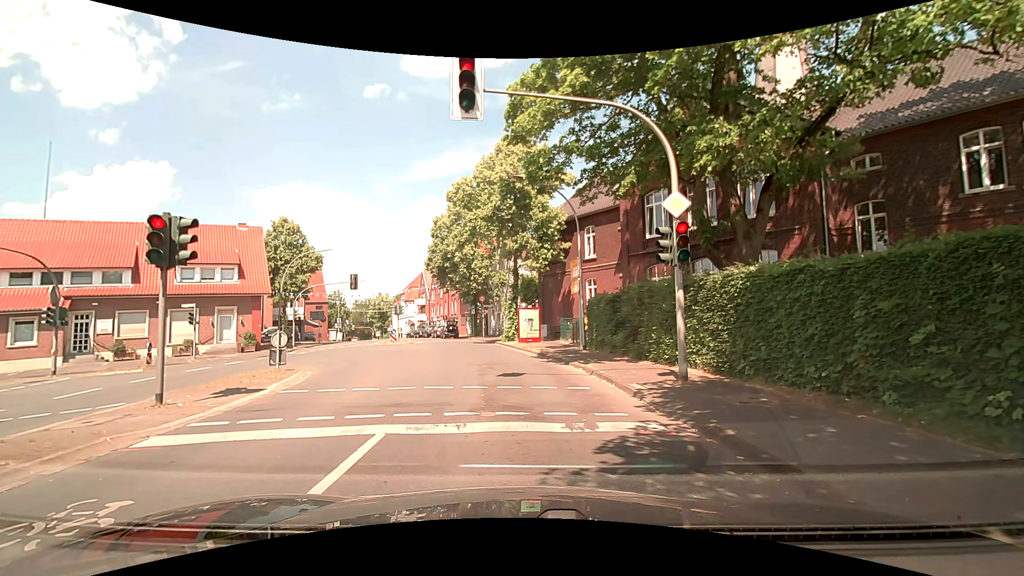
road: secondary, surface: asphalt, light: Day
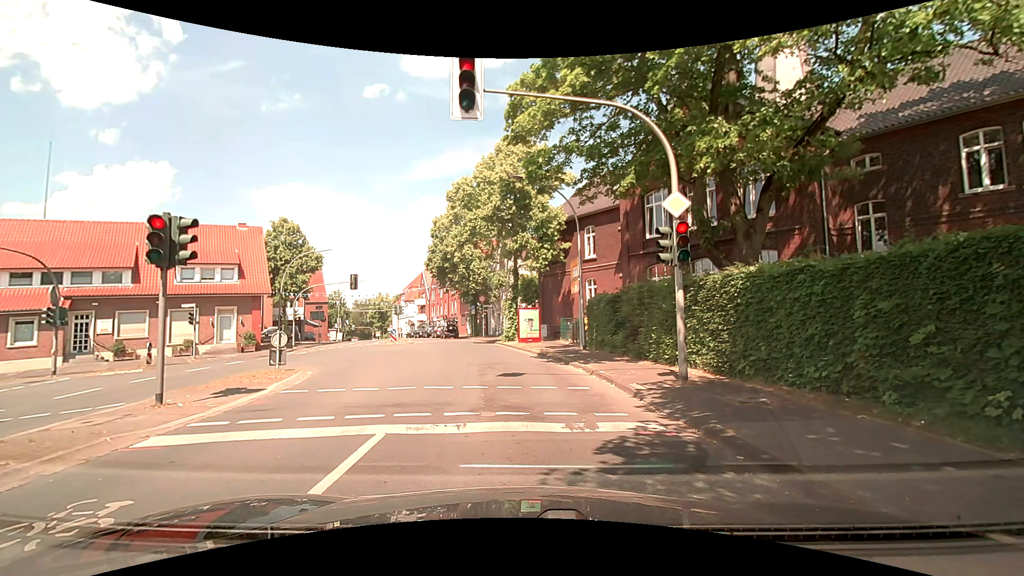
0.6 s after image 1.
(0.0, 0.0) m; 0°
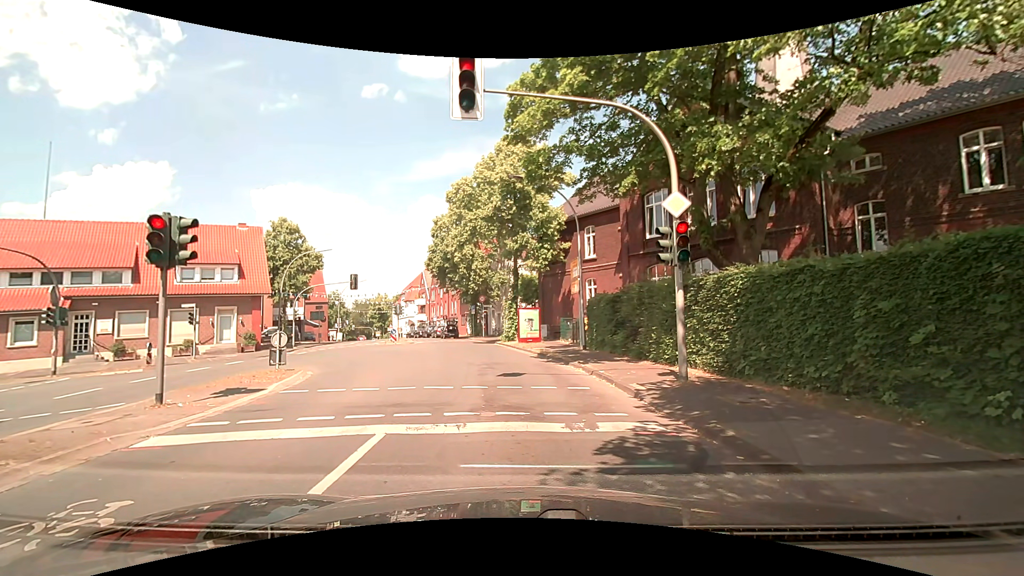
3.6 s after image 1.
(0.0, 0.0) m; 0°
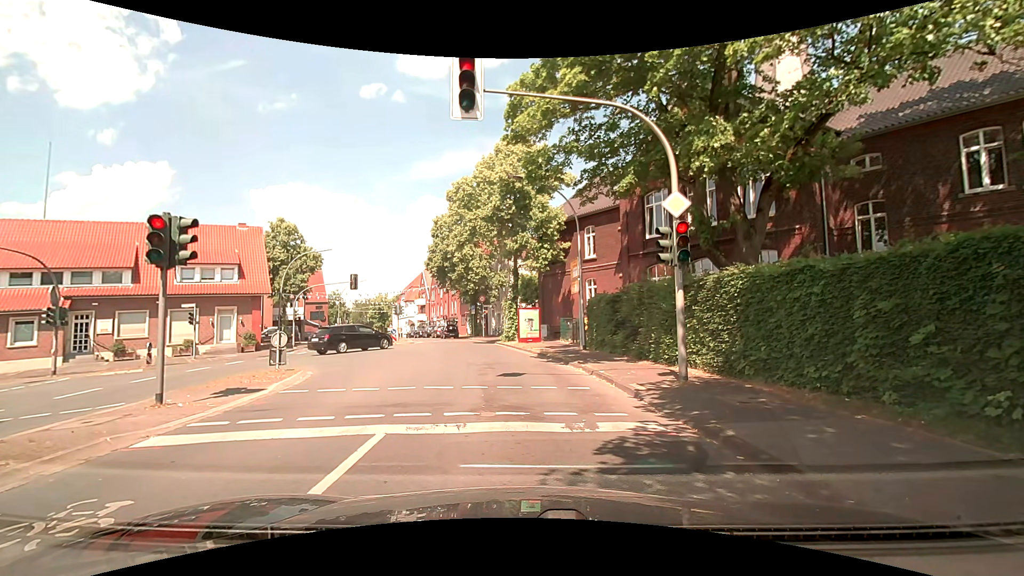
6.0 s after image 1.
(0.0, 0.0) m; 0°
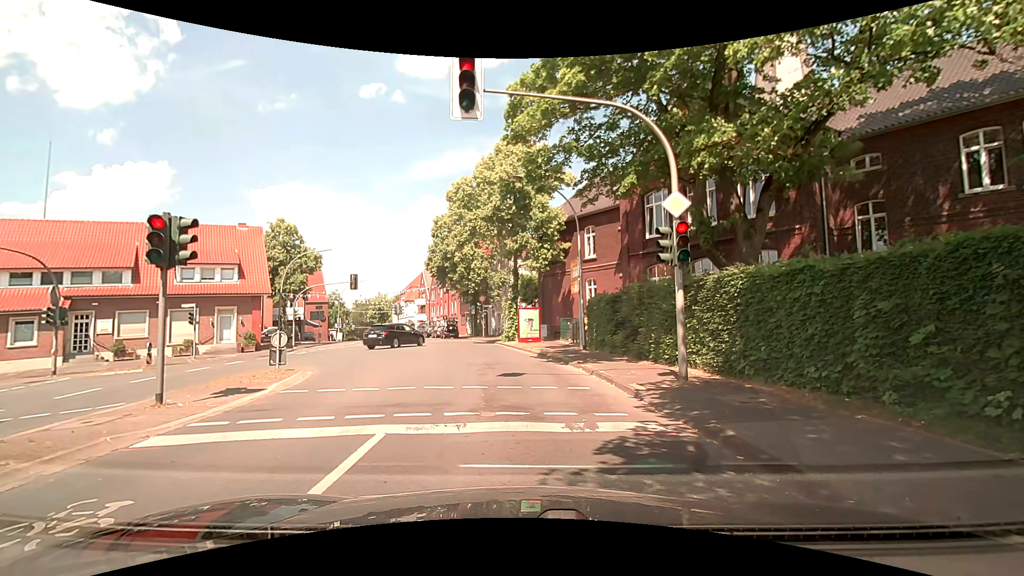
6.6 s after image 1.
(0.0, 0.0) m; 0°
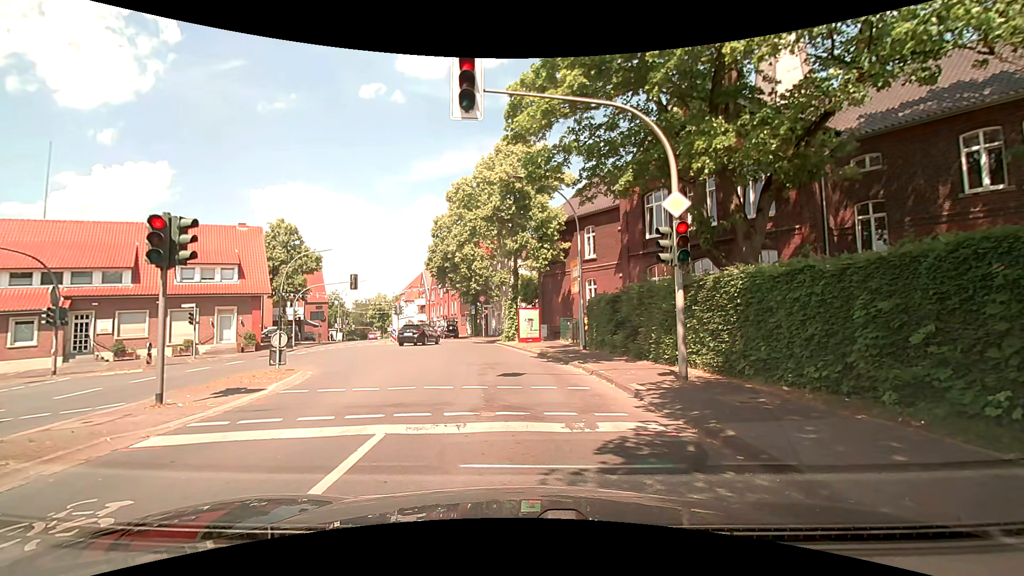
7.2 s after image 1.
(0.0, 0.0) m; 0°
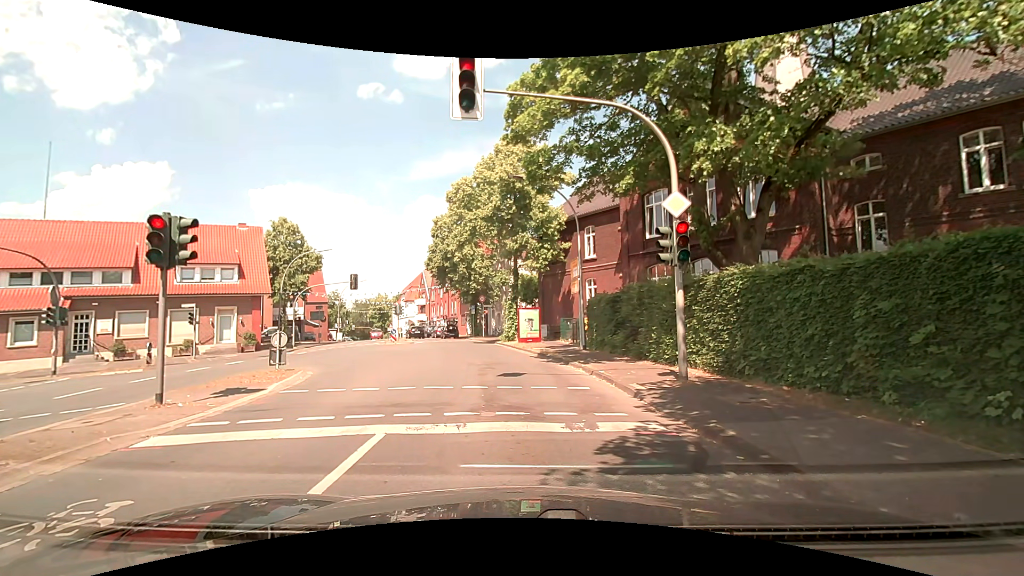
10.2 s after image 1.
(0.0, 0.0) m; 0°
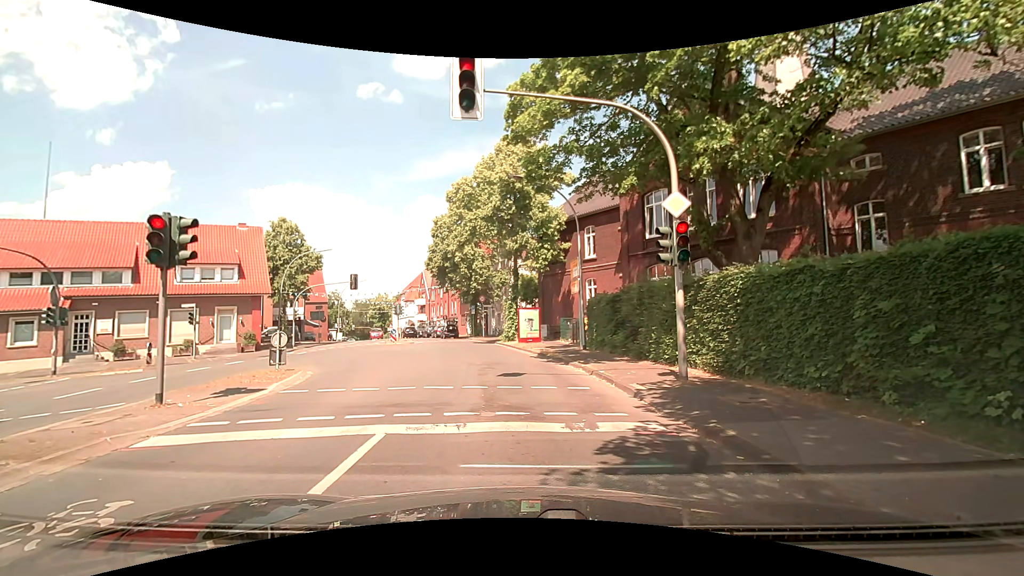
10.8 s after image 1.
(0.0, 0.0) m; 0°
